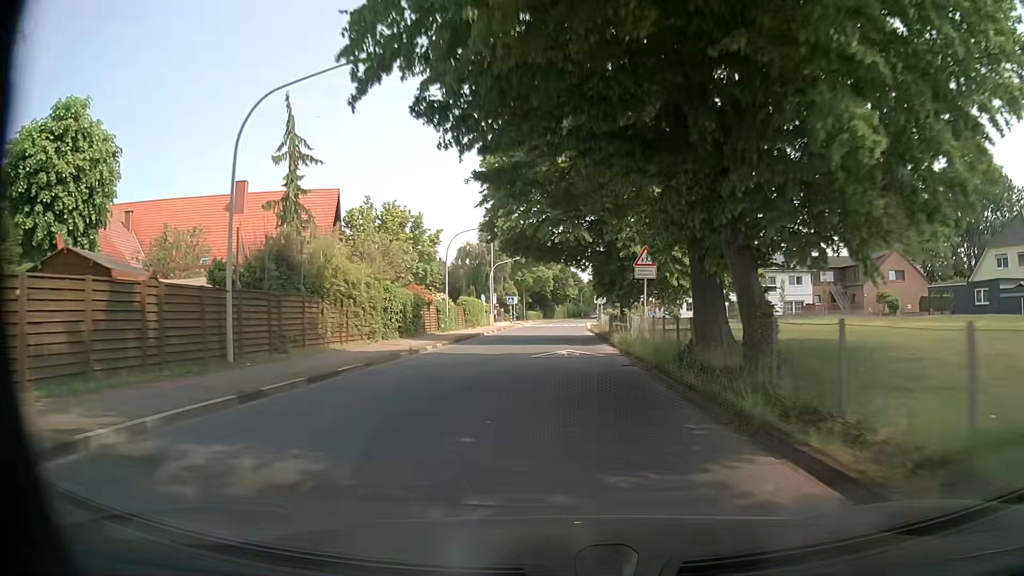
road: tertiary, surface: asphalt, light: Day
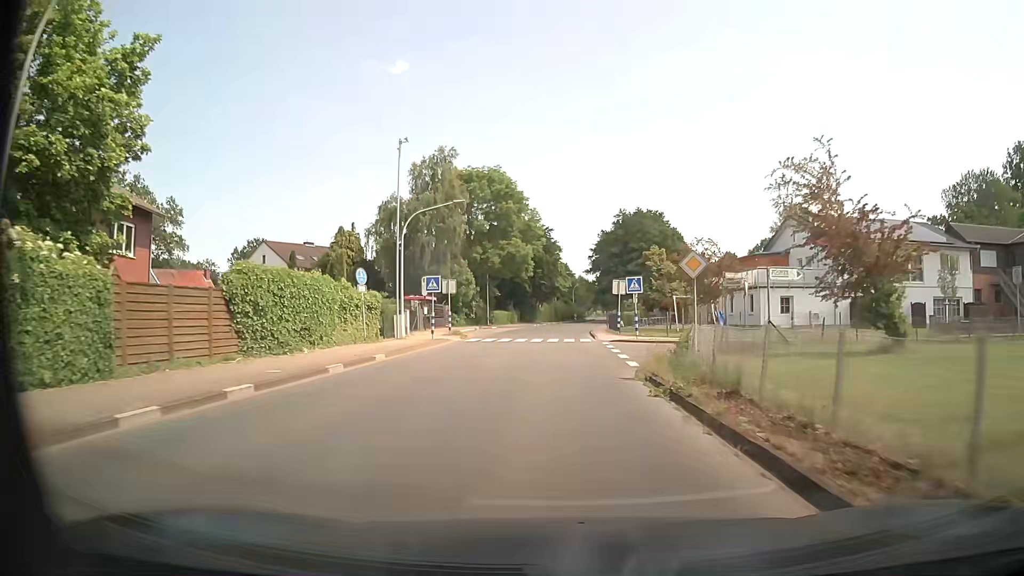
(+0.5, +39.1) m; +2°
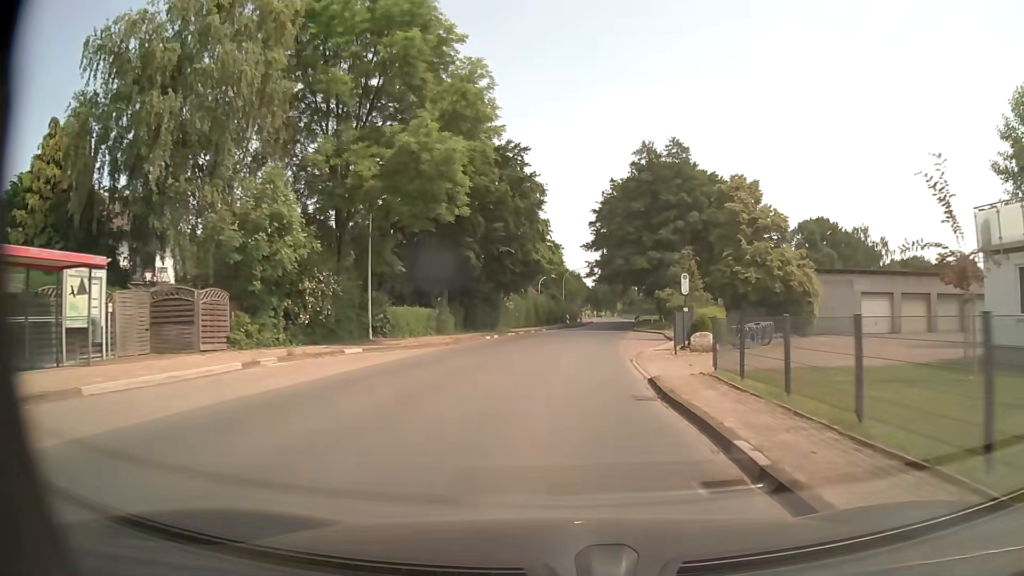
(+0.1, +39.3) m; +1°
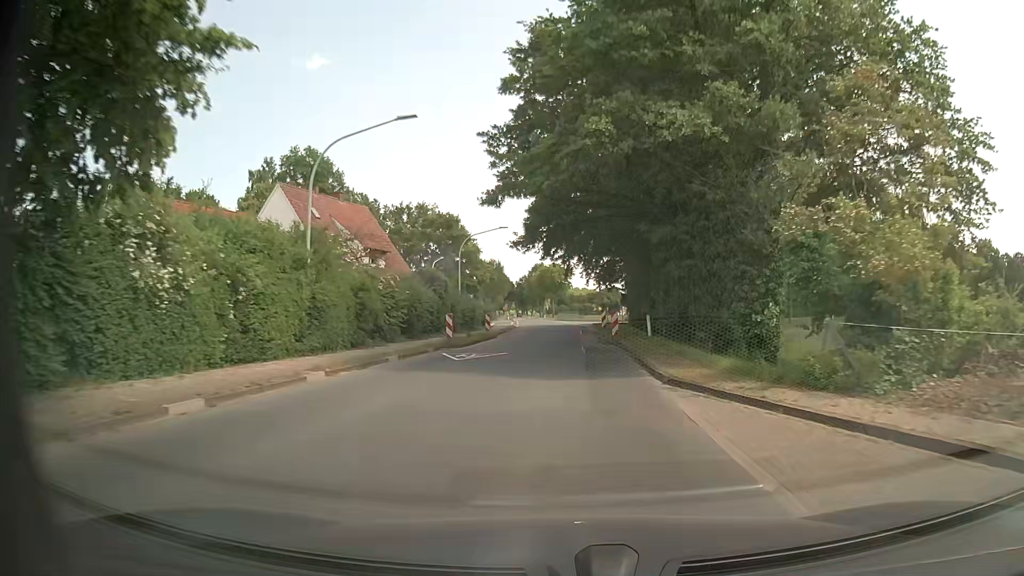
(+2.3, +40.1) m; +6°
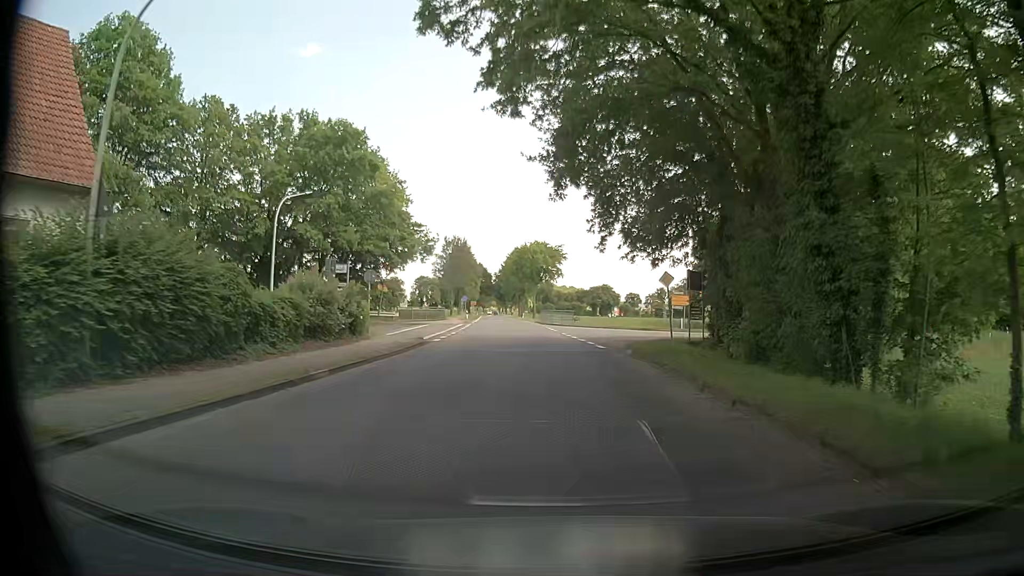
(+0.2, +38.6) m; +1°
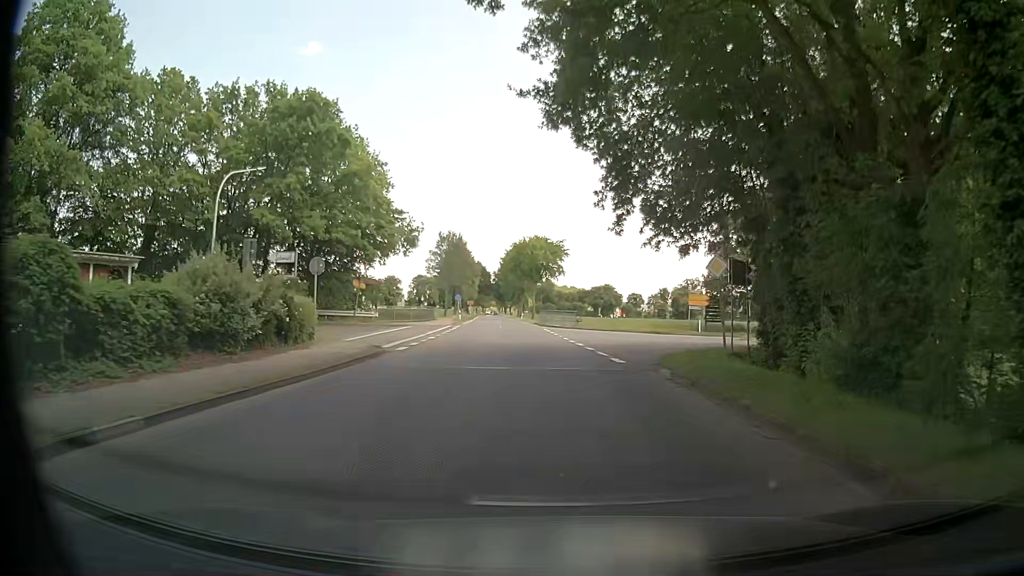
(0.0, +6.6) m; 0°
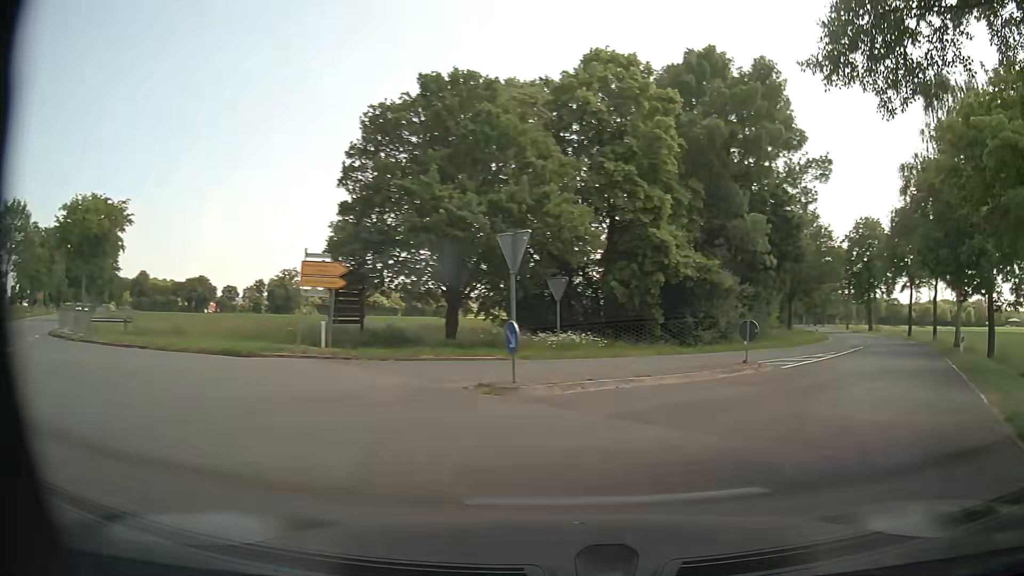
(+3.9, +26.6) m; +34°
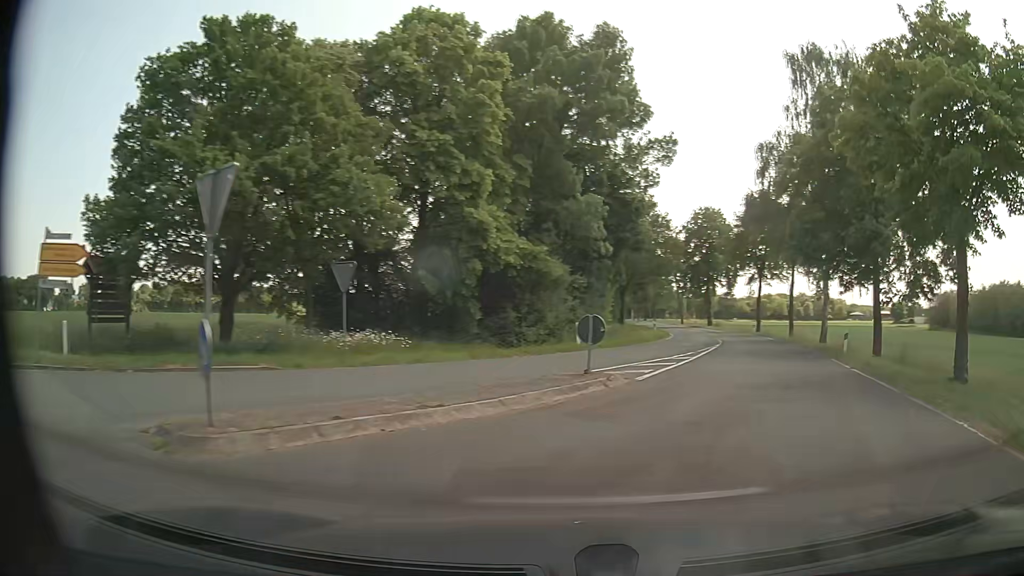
(+0.7, +5.2) m; +15°
(+2, +10) (+5, +19) (+8, +29) (+11, +38) (+13, +48) (+15, +58) (+16, +68) (+16, +78) (+17, +88) (+17, +98) m
